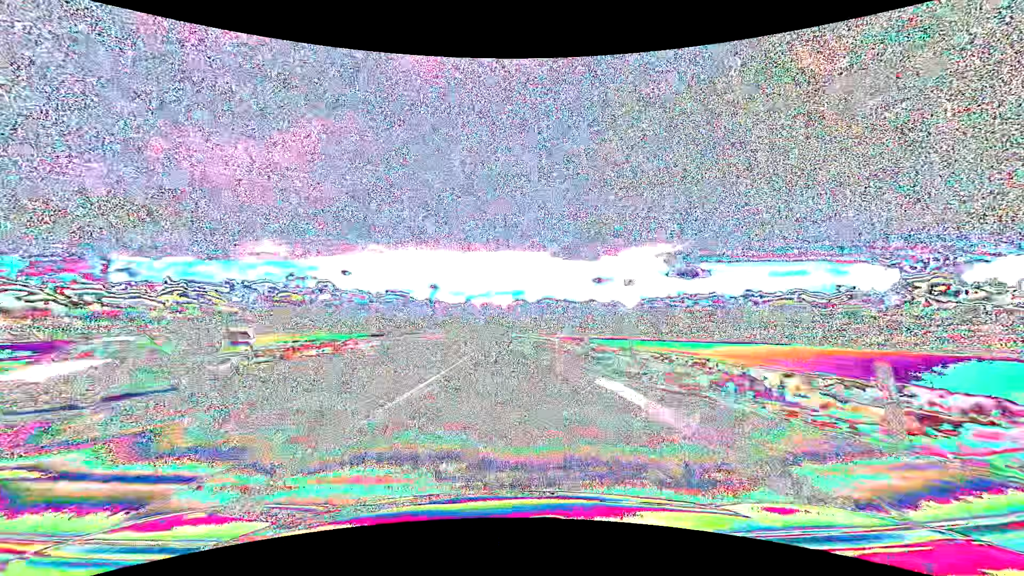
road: primary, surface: asphalt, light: Day
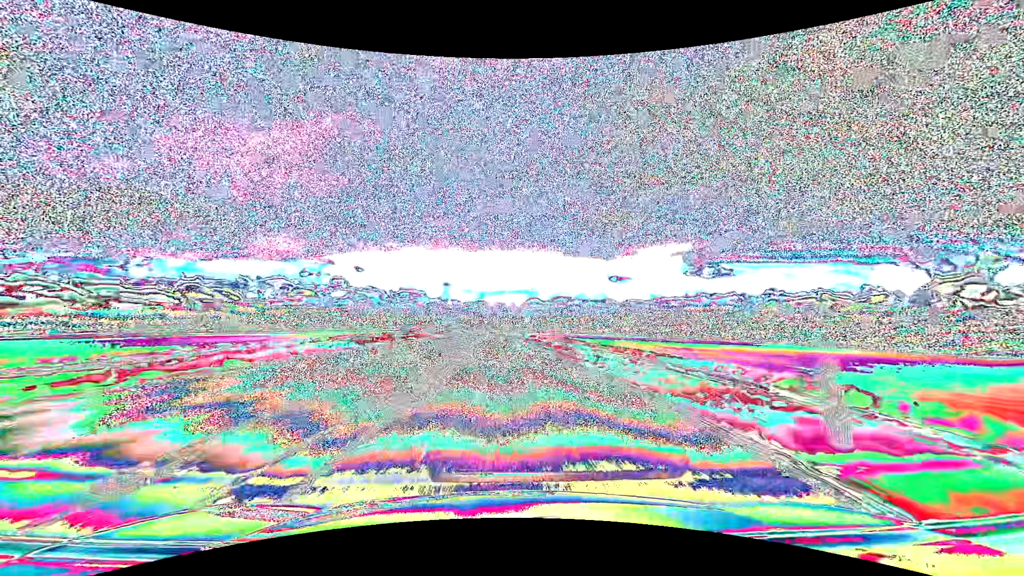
(-0.5, +63.2) m; -1°
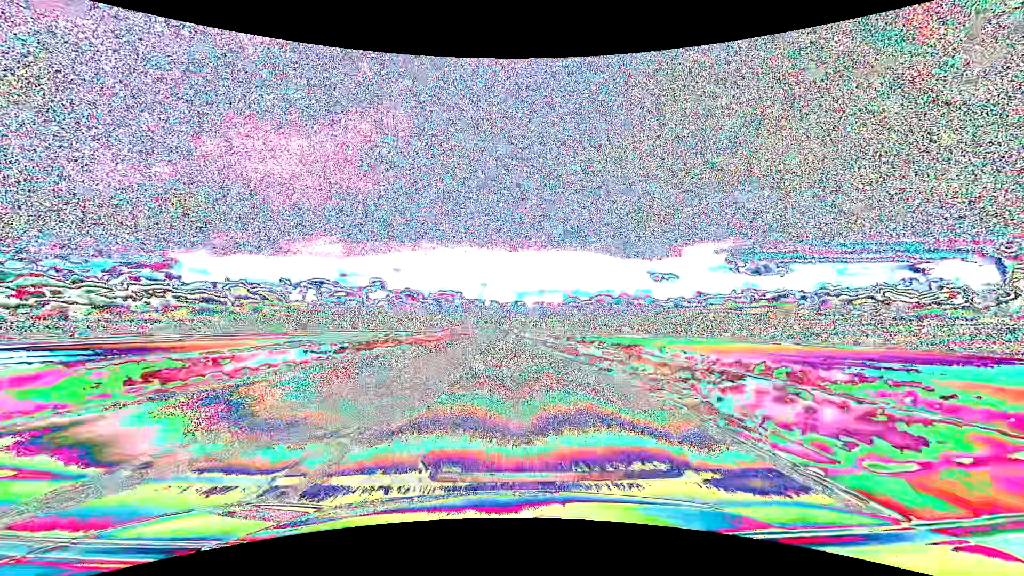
(-3.4, +79.0) m; -4°
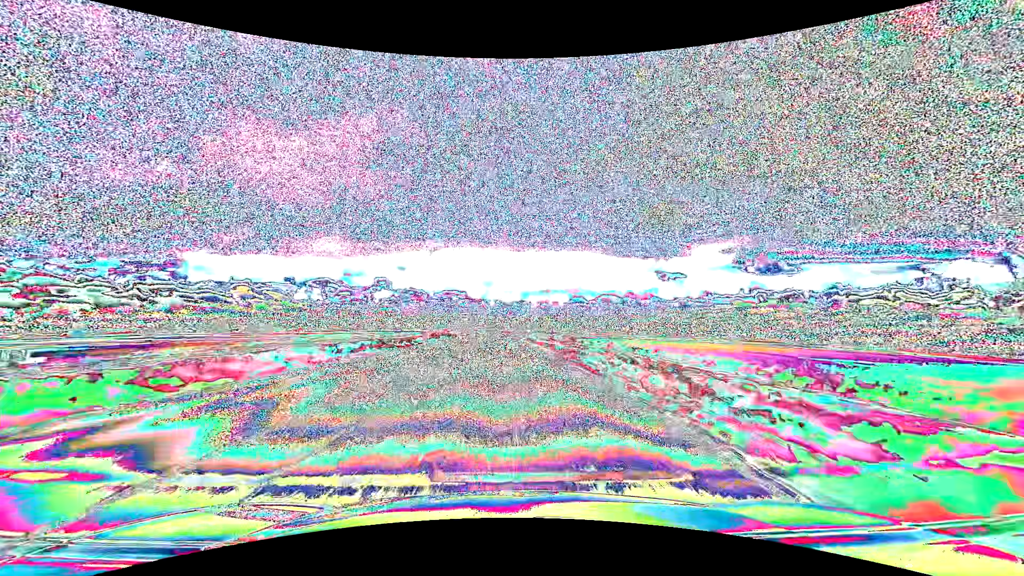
(-0.2, +31.7) m; -1°
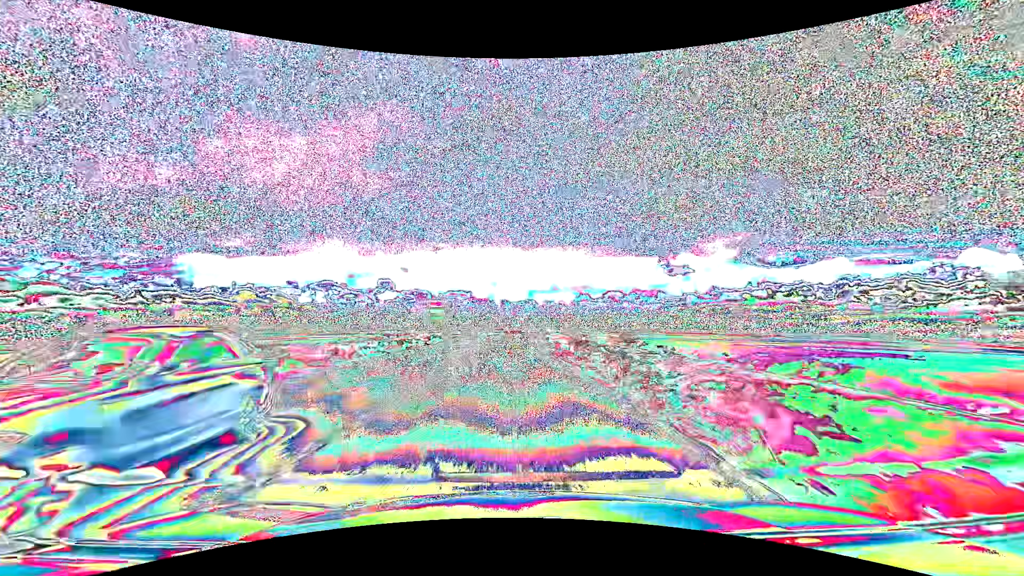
(-0.3, +47.5) m; -1°
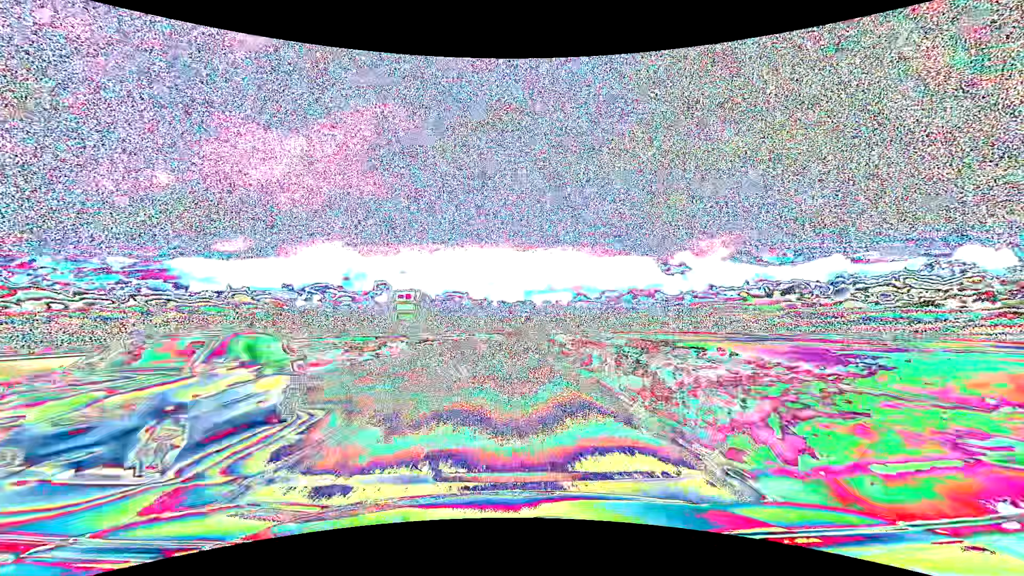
(0.0, +15.9) m; 0°
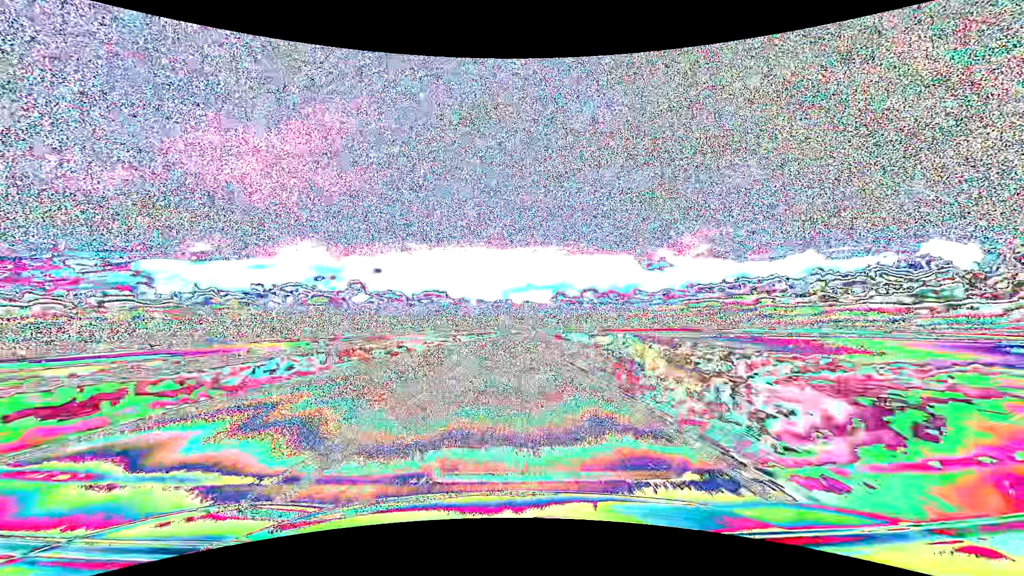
(+1.1, +63.4) m; +2°
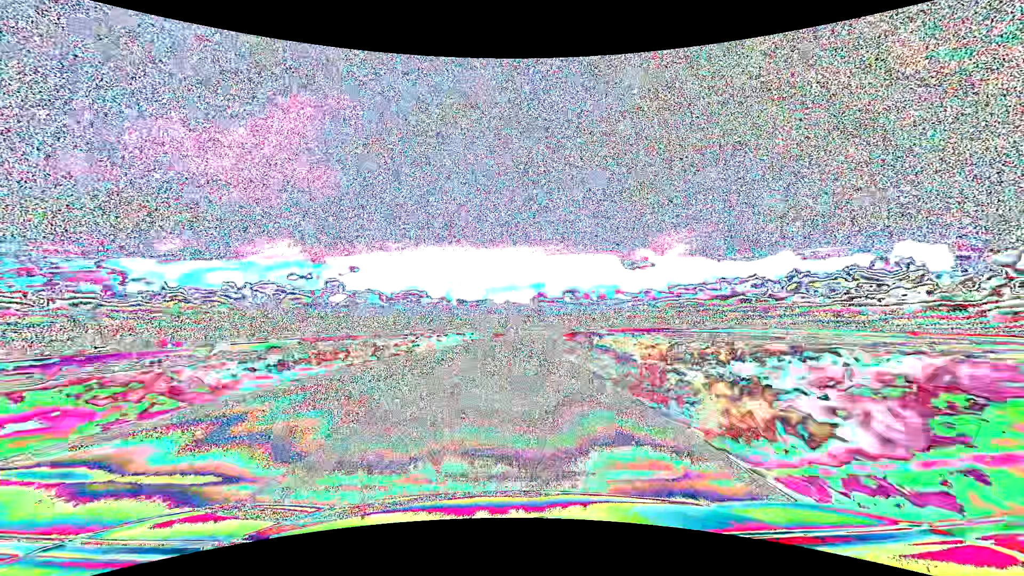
(+0.8, +47.6) m; +2°
(0, +10) (0, +20) (0, +30) (+1, +40) (+1, +50) (+2, +60) (+3, +70) (+3, +80) (+4, +90) (+5, +100) m
